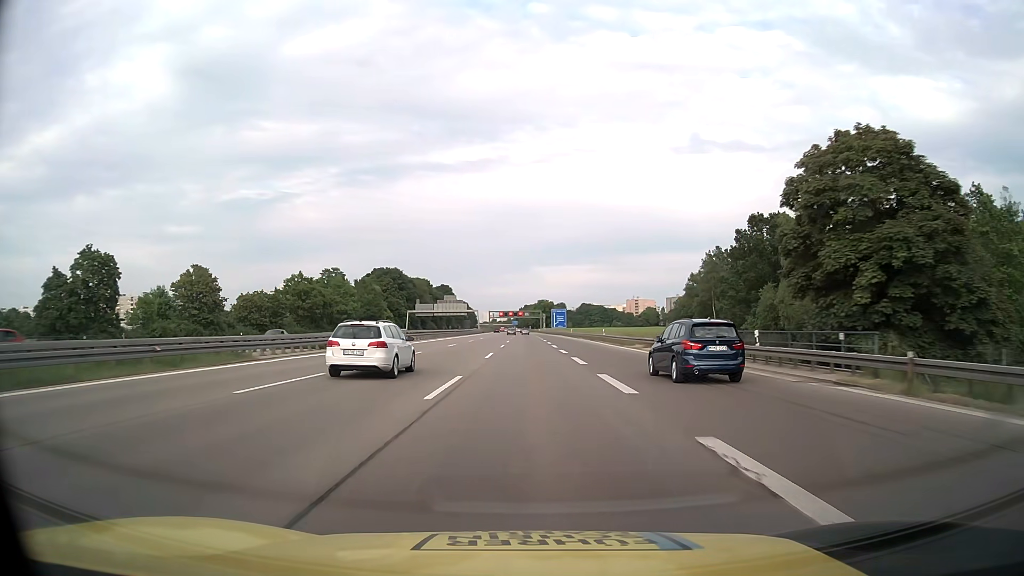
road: motorway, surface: asphalt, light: Day
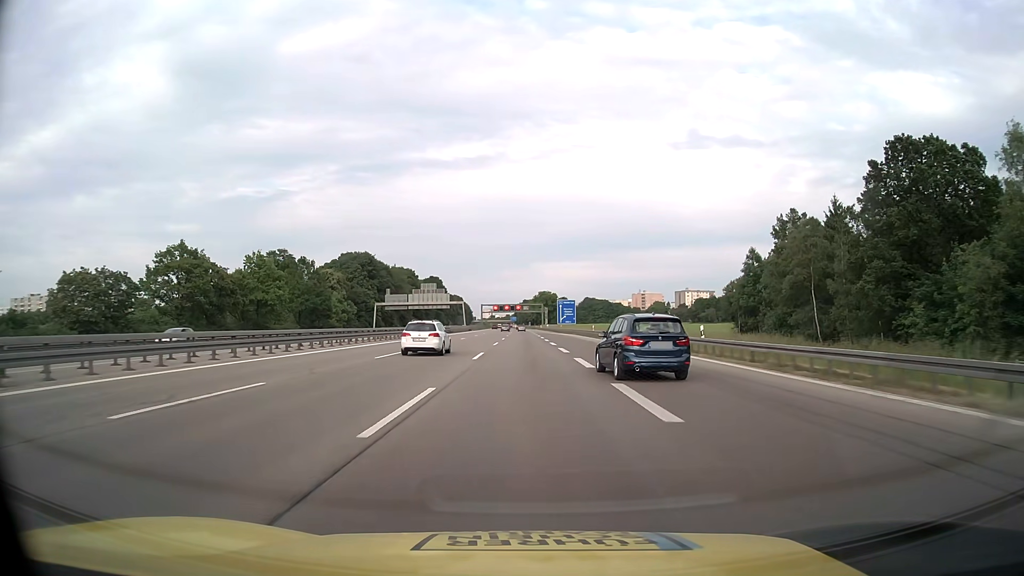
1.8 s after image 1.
(0.0, +40.7) m; 0°
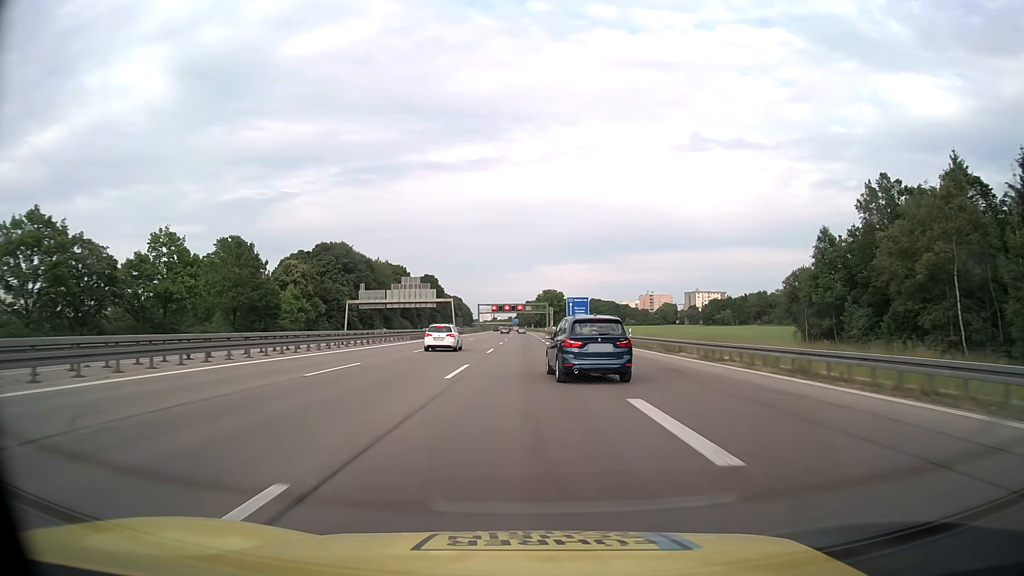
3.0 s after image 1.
(-0.1, +26.6) m; 0°
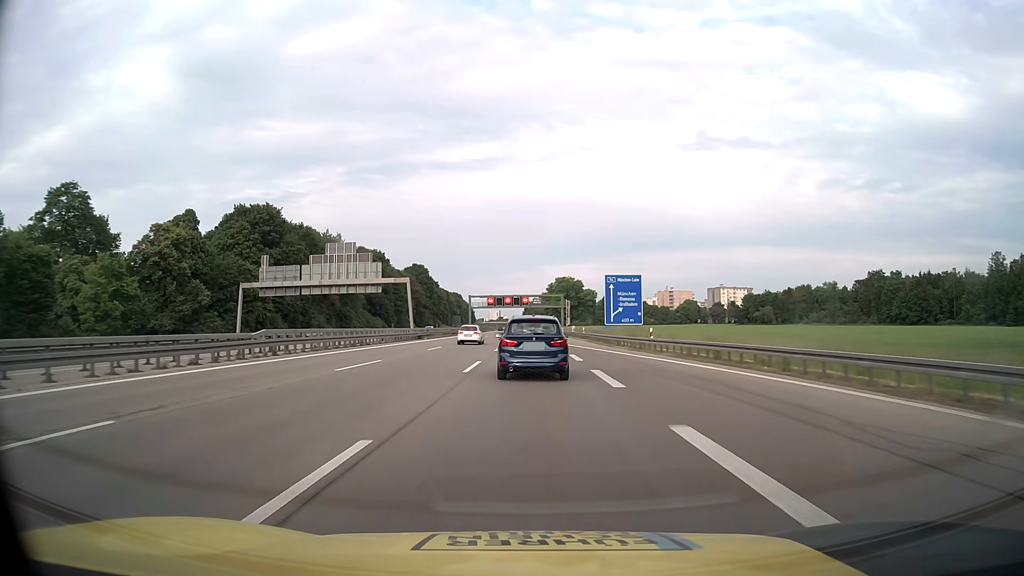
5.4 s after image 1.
(-0.2, +51.9) m; -1°
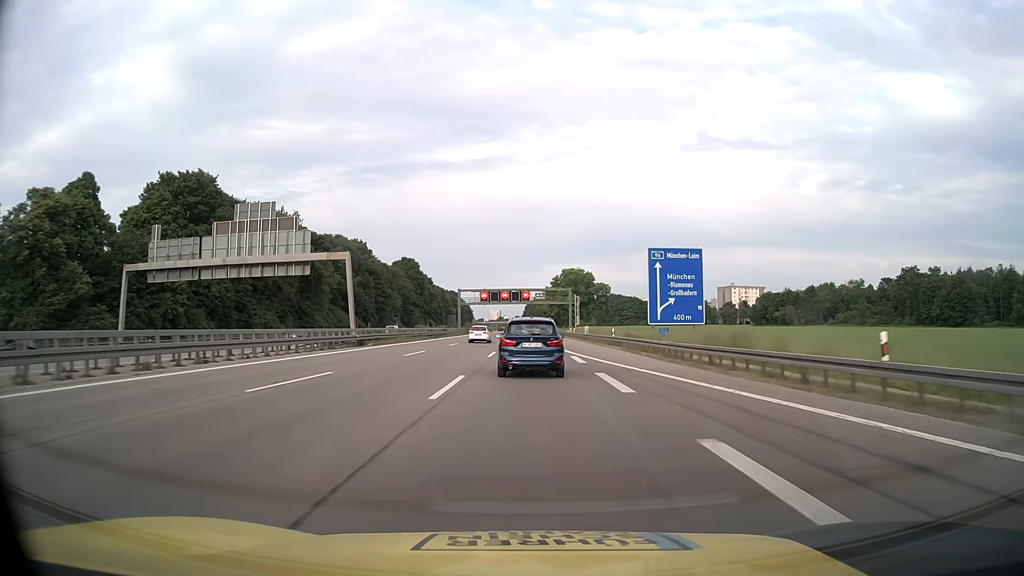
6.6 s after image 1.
(0.0, +25.3) m; 0°
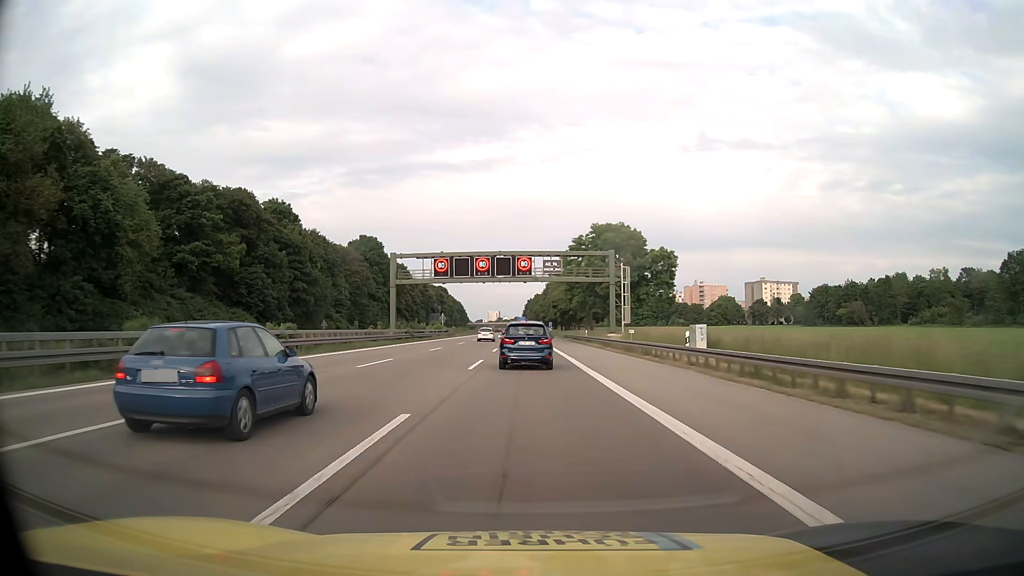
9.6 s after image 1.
(+0.1, +62.4) m; 0°
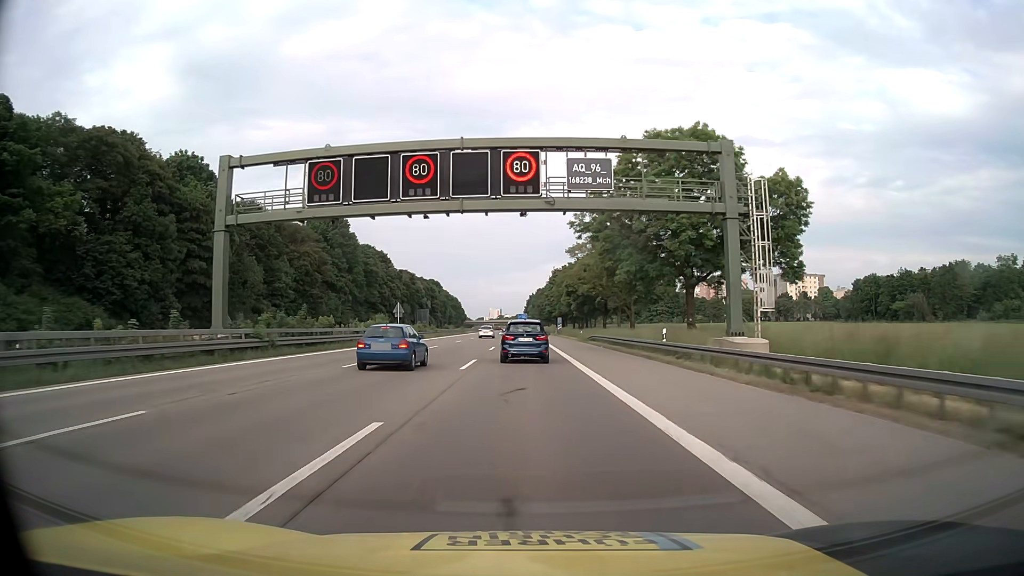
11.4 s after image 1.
(0.0, +37.5) m; 0°
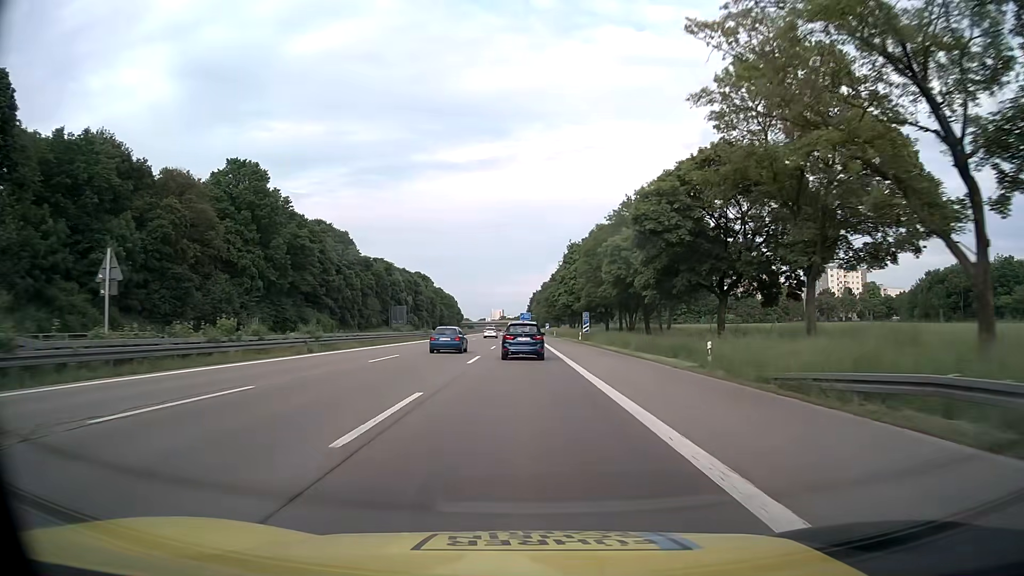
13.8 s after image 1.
(-0.2, +50.0) m; 0°
(0, +10) (0, +20) (0, +30) (0, +40) (0, +50) (0, +60) (-1, +70) (-1, +80) (-1, +90) (-1, +100) m
